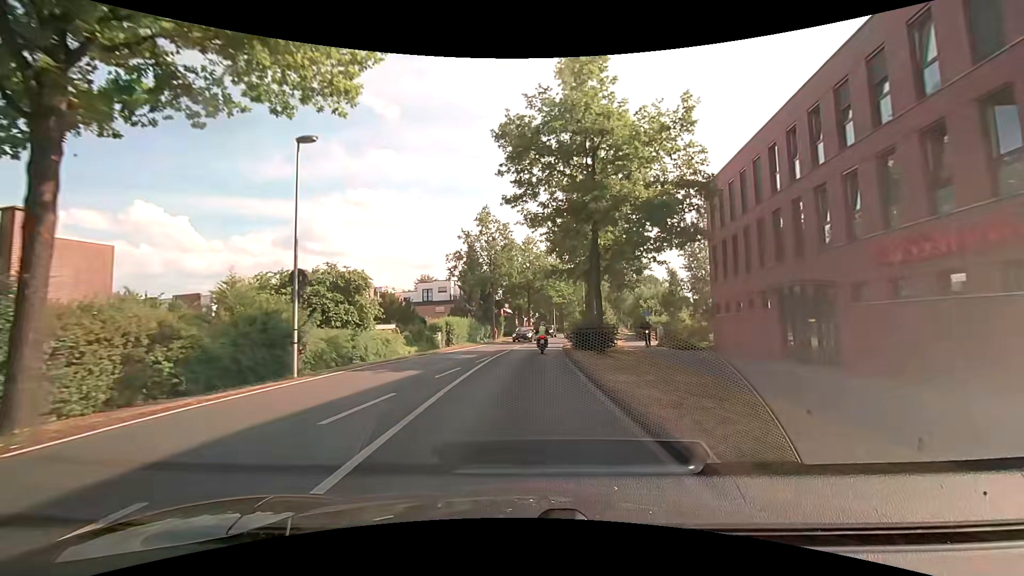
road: tertiary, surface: asphalt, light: Day
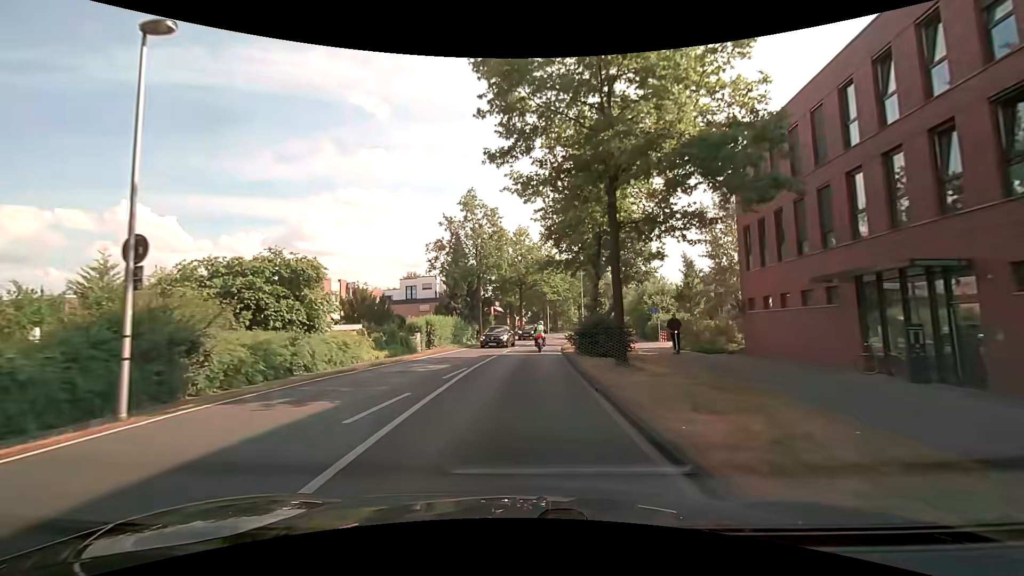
(0.0, +6.2) m; 0°
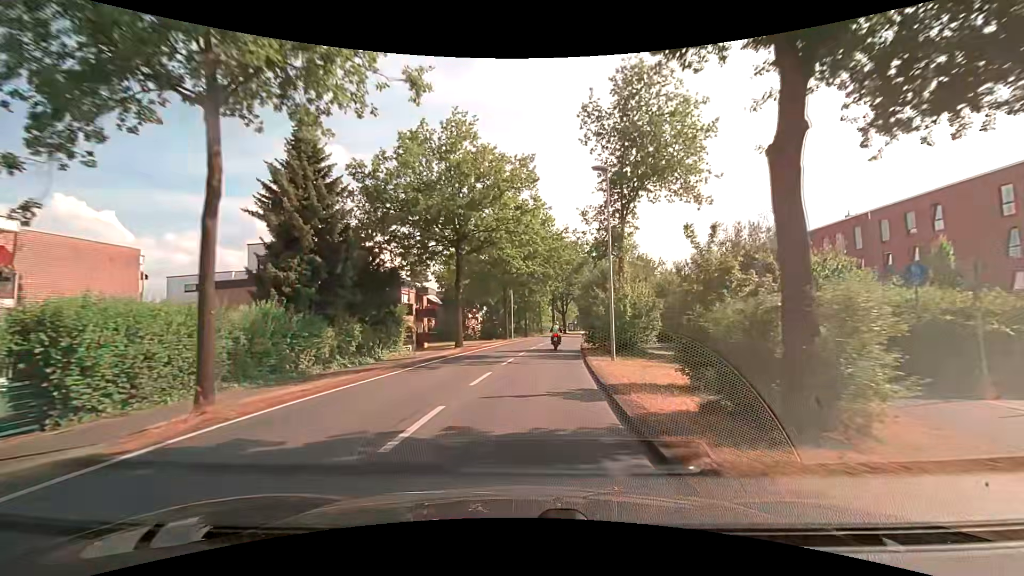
(+1.3, +33.5) m; +5°
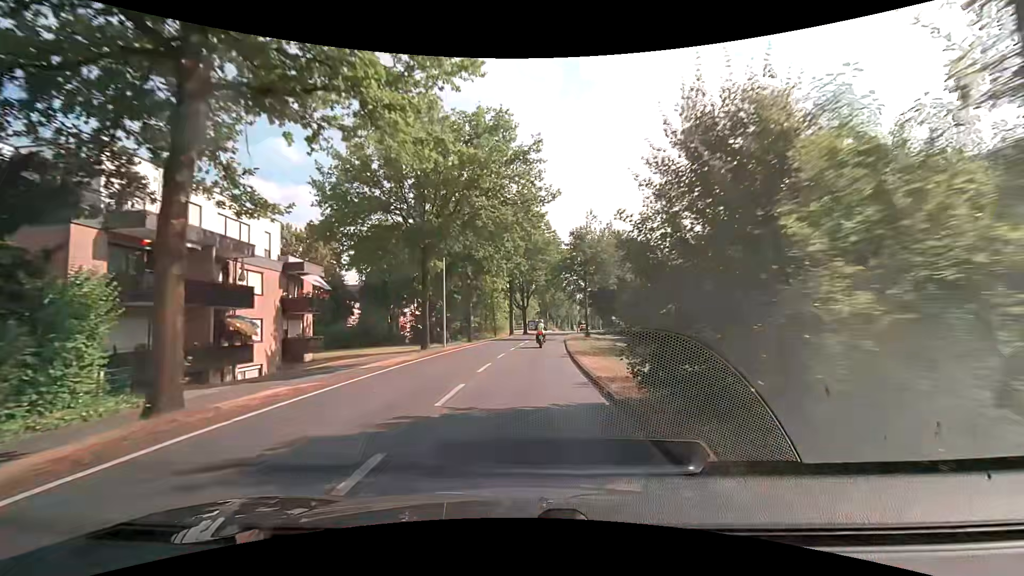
(+1.0, +21.6) m; +4°
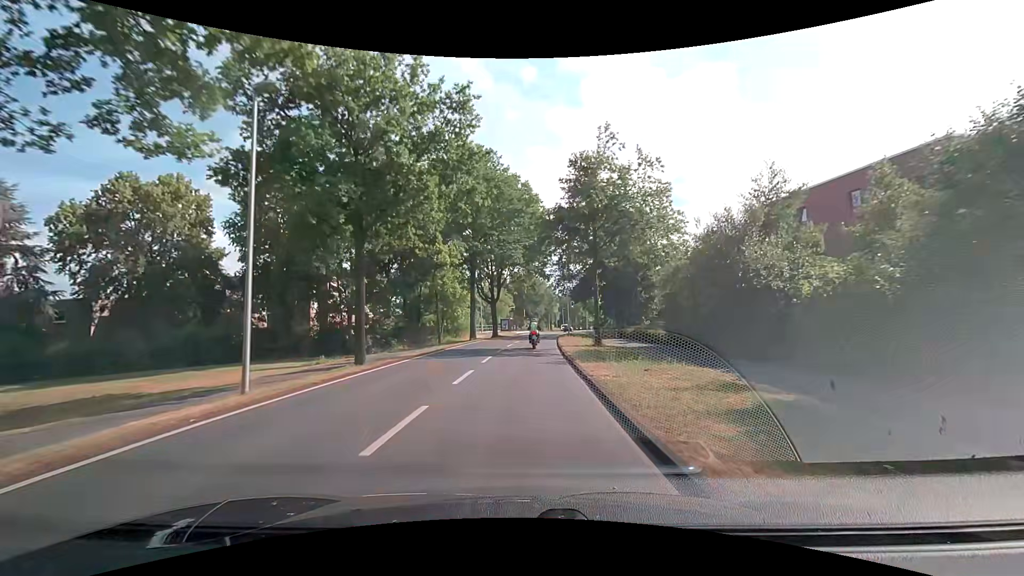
(+0.7, +21.2) m; +3°
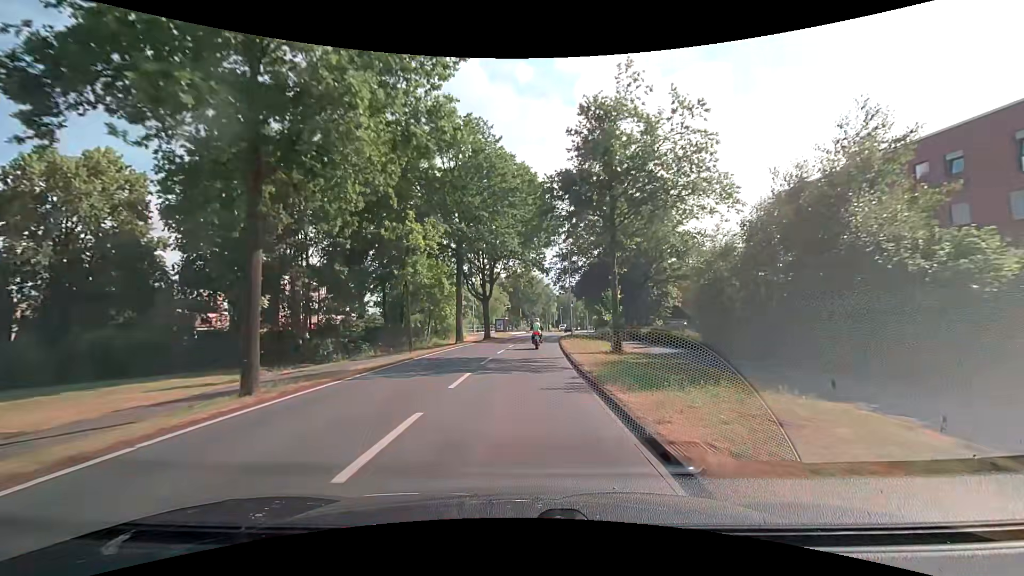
(0.0, +6.8) m; 0°
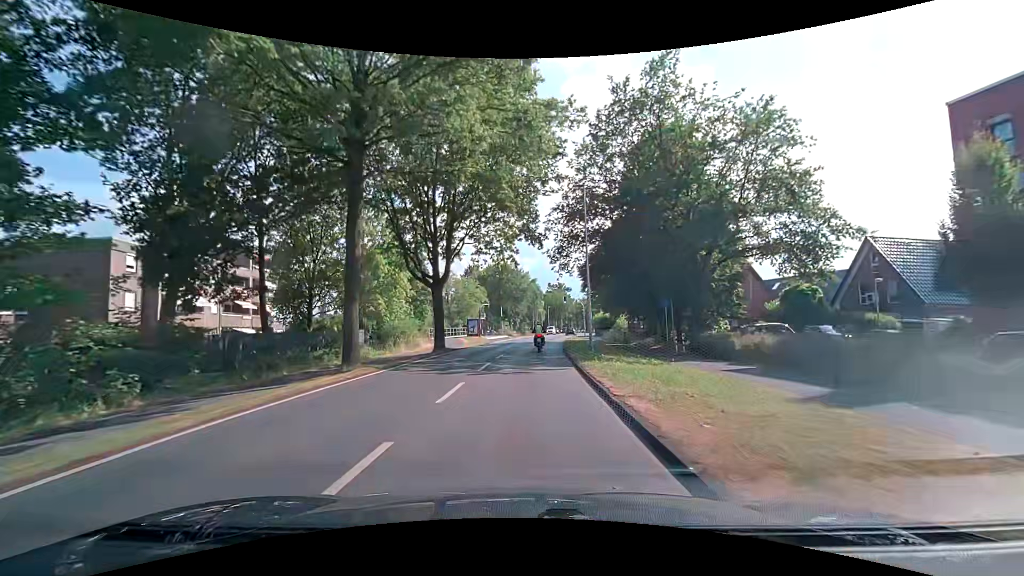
(+0.3, +20.2) m; +2°
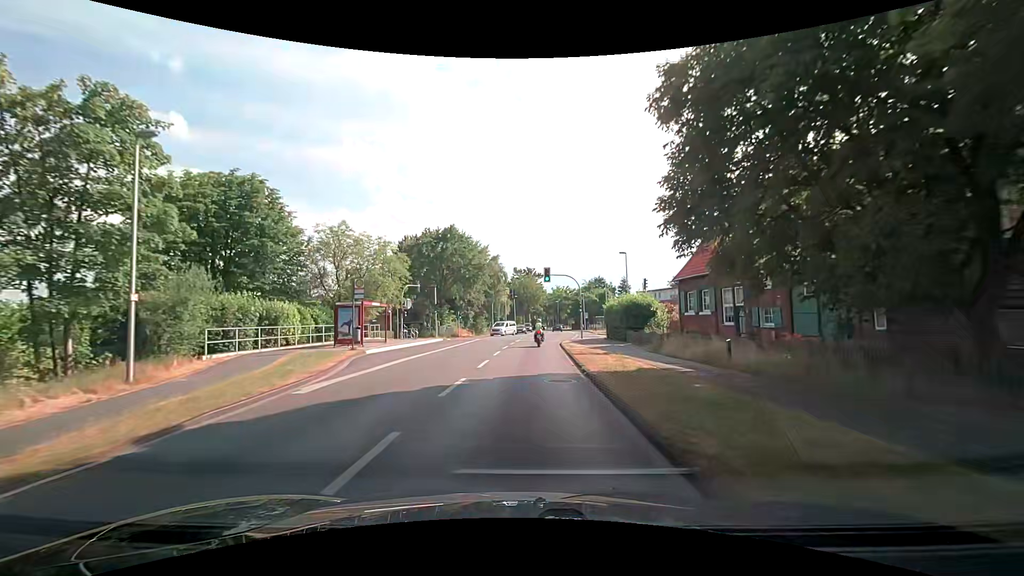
(+1.2, +35.8) m; +4°
(0, +10) (0, +20) (+1, +30) (+2, +40) (+3, +50) (+4, +60) (+6, +70) (+7, +80) (+7, +90) (+7, +100) m
